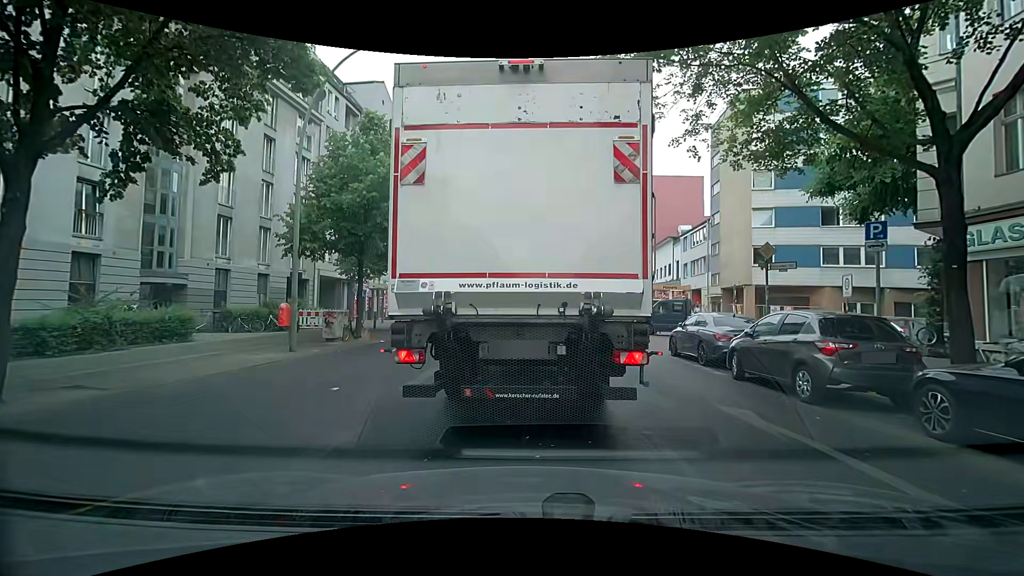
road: secondary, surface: asphalt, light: Day
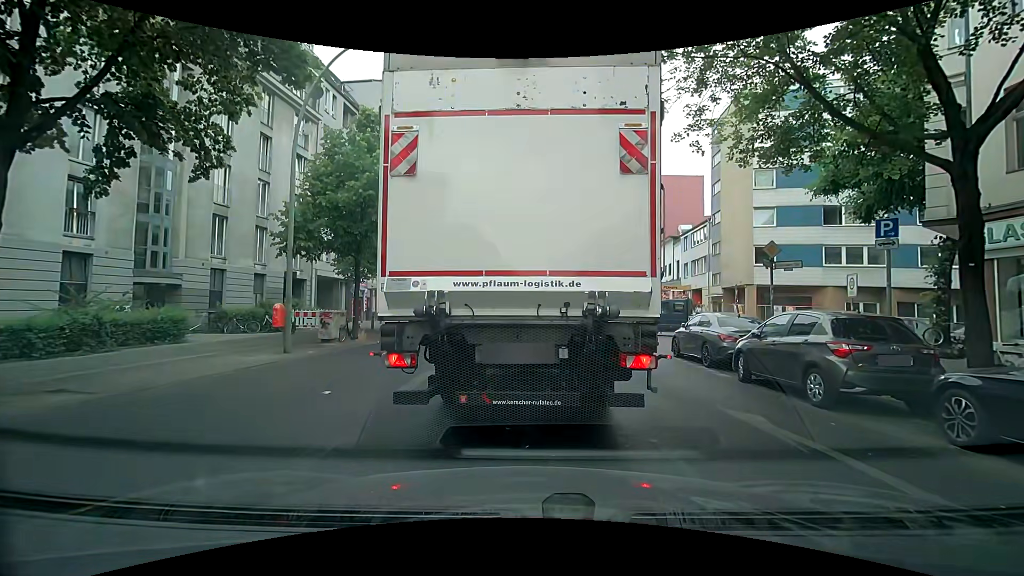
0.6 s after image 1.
(0.0, +0.3) m; 0°
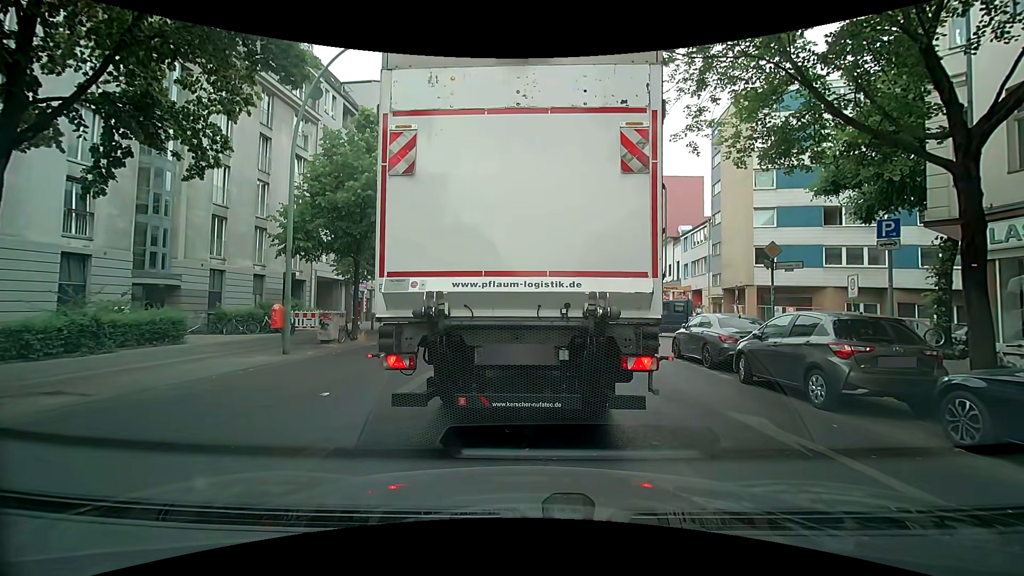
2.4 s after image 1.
(0.0, +0.1) m; 0°
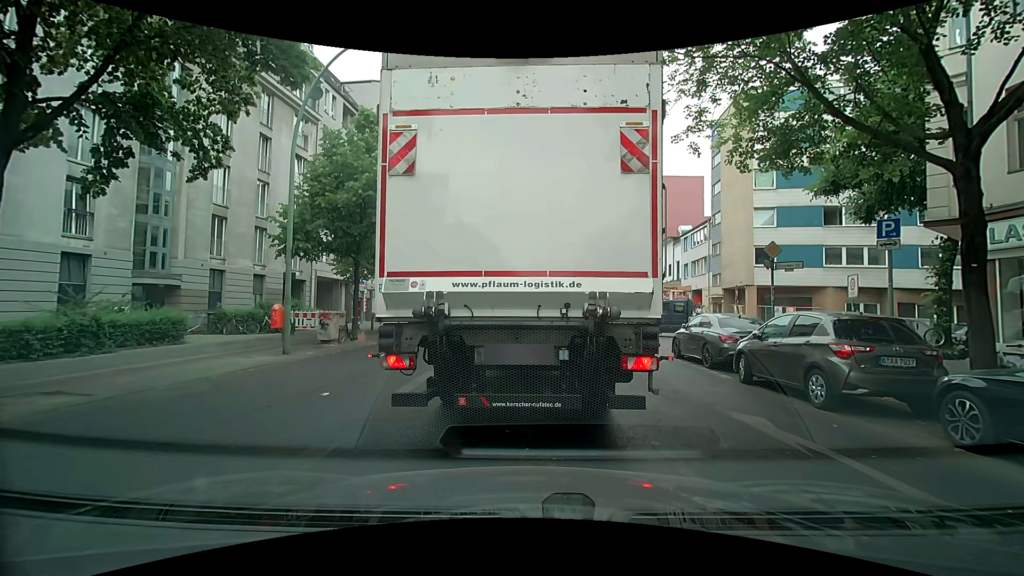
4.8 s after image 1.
(0.0, 0.0) m; 0°
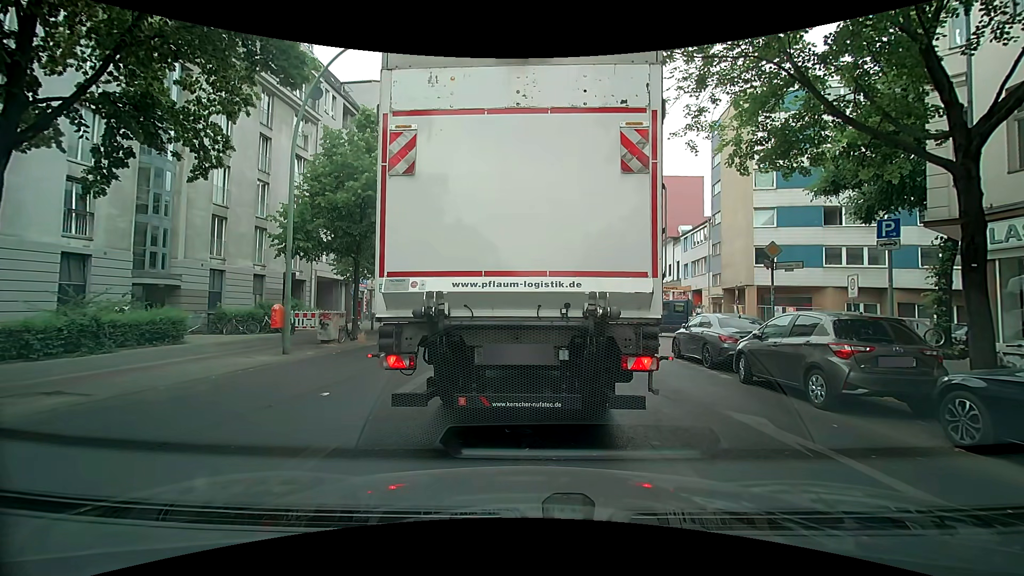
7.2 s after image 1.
(0.0, 0.0) m; 0°
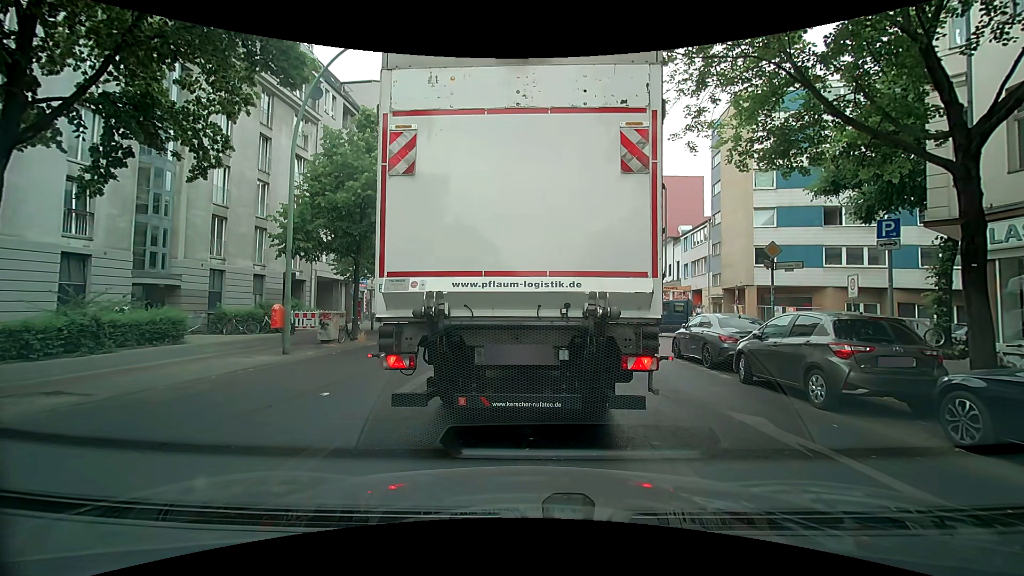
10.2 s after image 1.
(0.0, 0.0) m; 0°
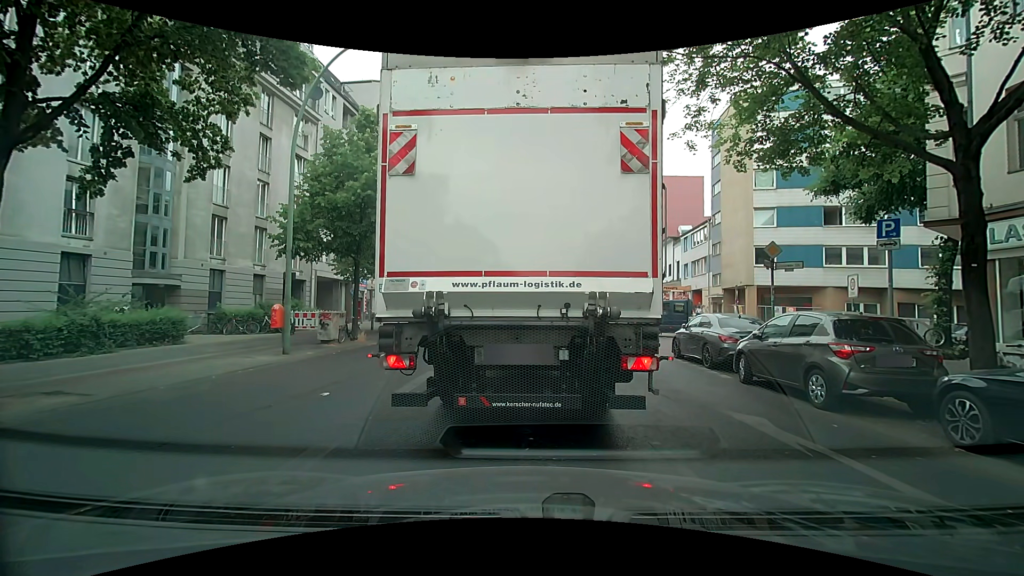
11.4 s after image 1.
(0.0, 0.0) m; 0°
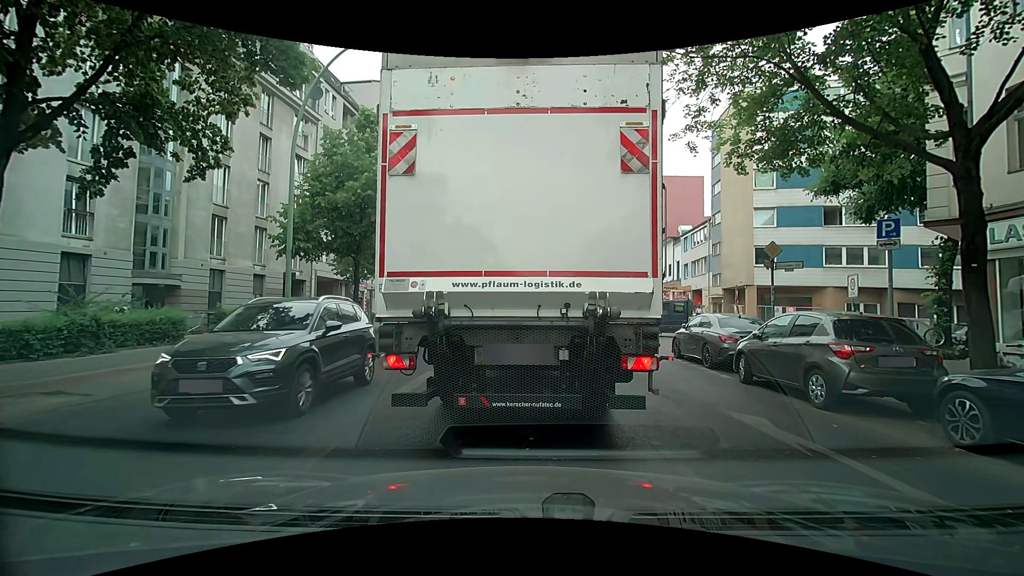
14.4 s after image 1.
(0.0, 0.0) m; 0°
